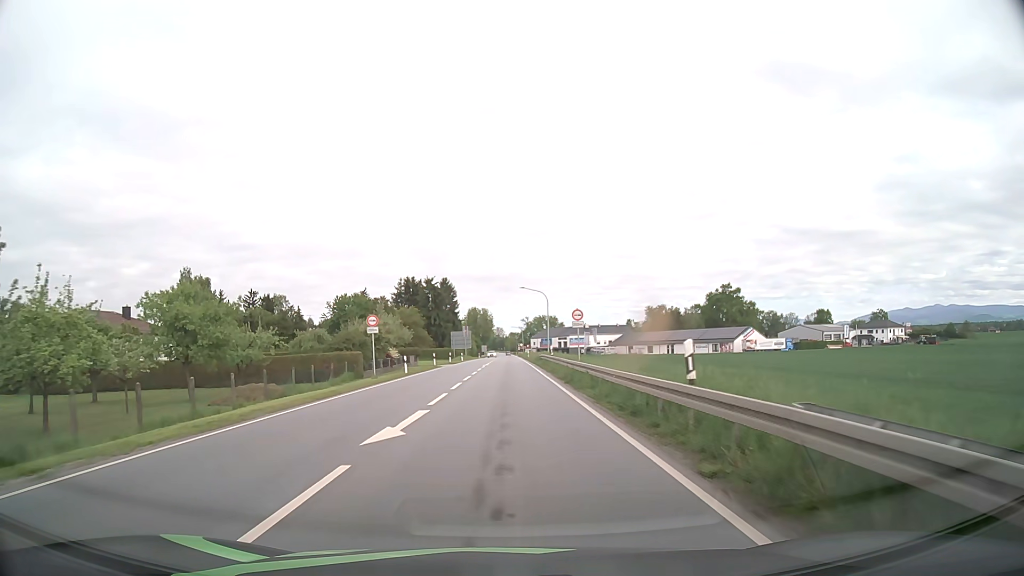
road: primary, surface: asphalt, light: Day
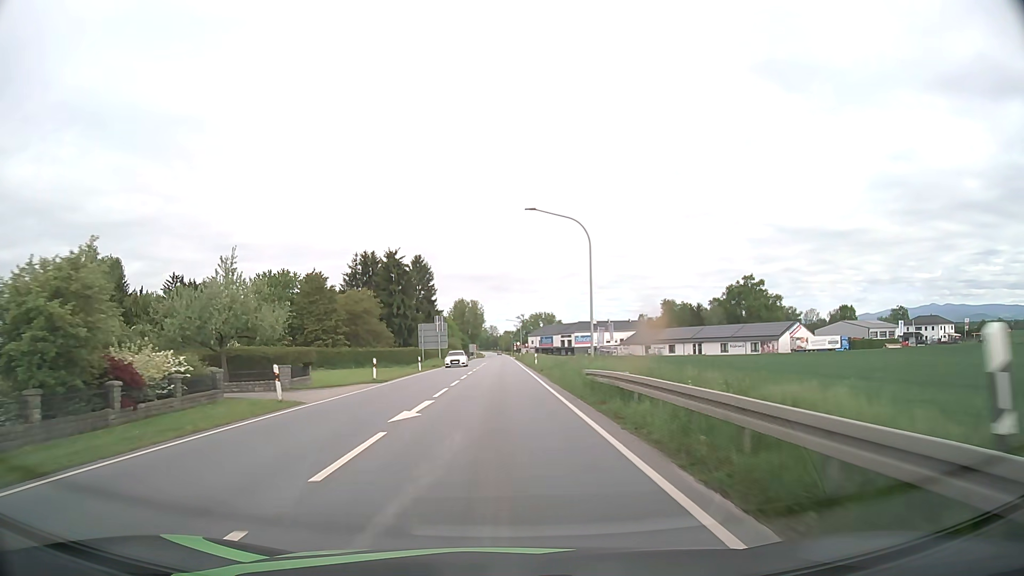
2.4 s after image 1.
(+0.2, +39.0) m; 0°
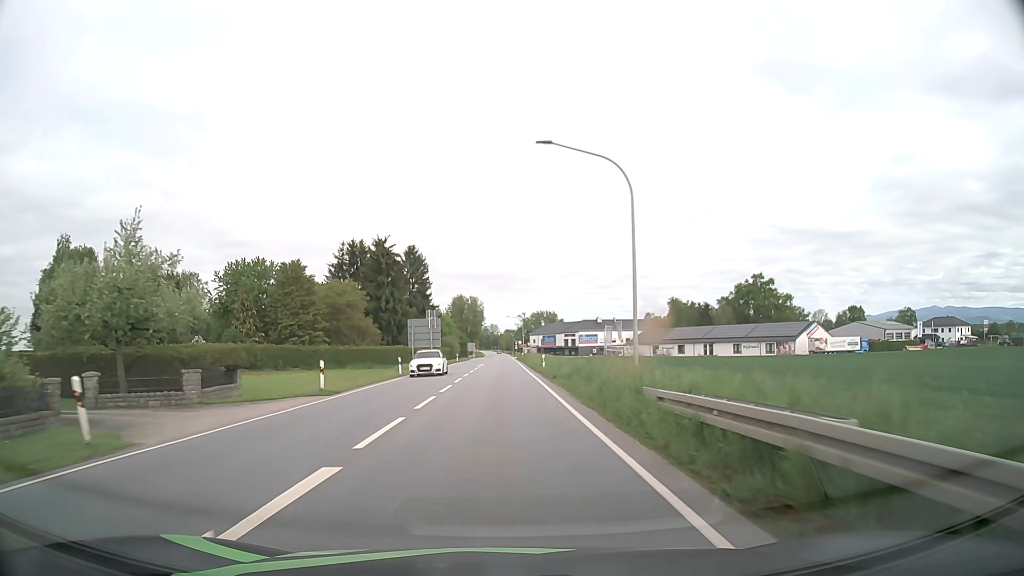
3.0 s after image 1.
(0.0, +9.9) m; 0°
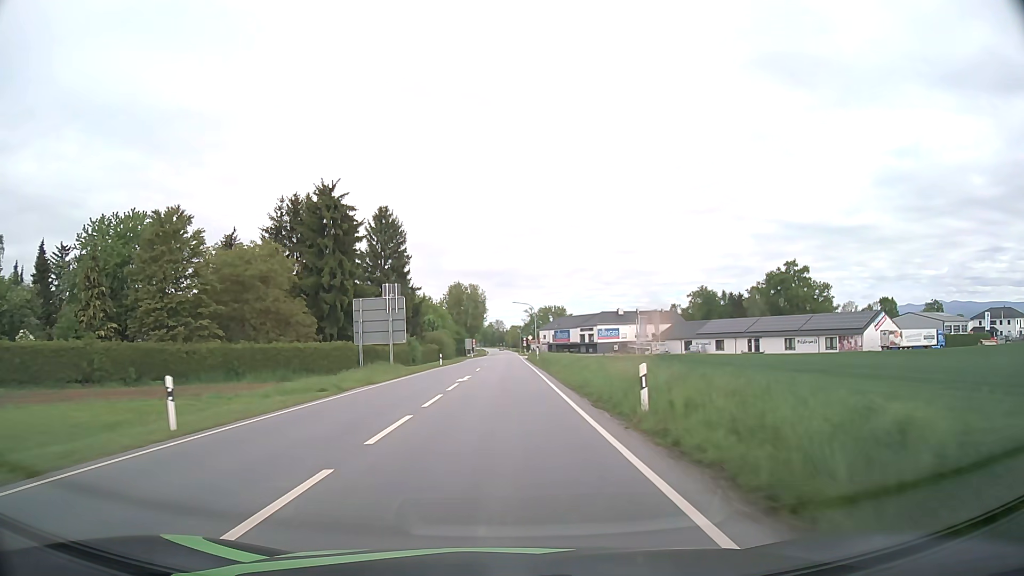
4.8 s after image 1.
(0.0, +29.9) m; 0°
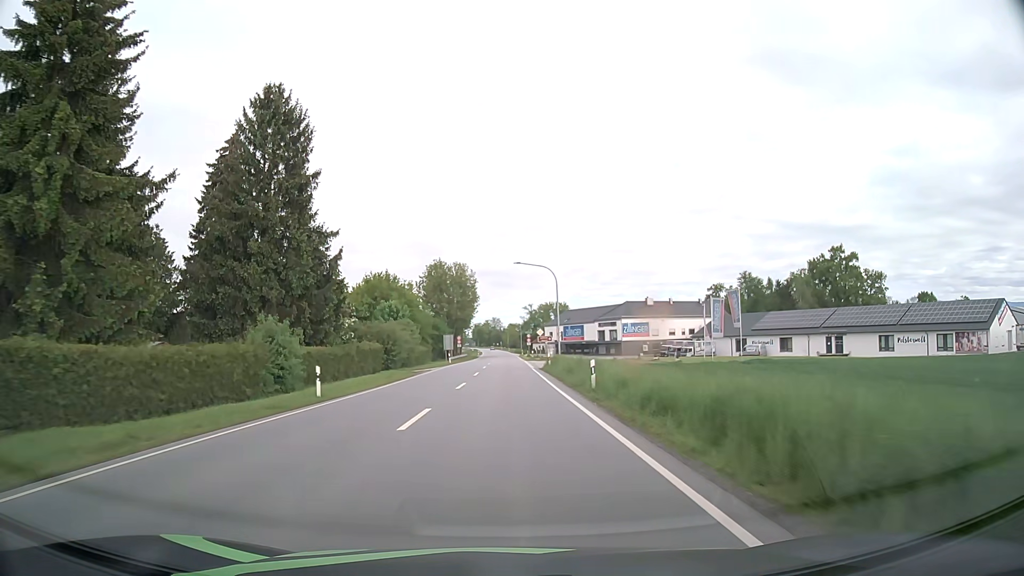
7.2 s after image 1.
(-0.1, +40.4) m; 0°
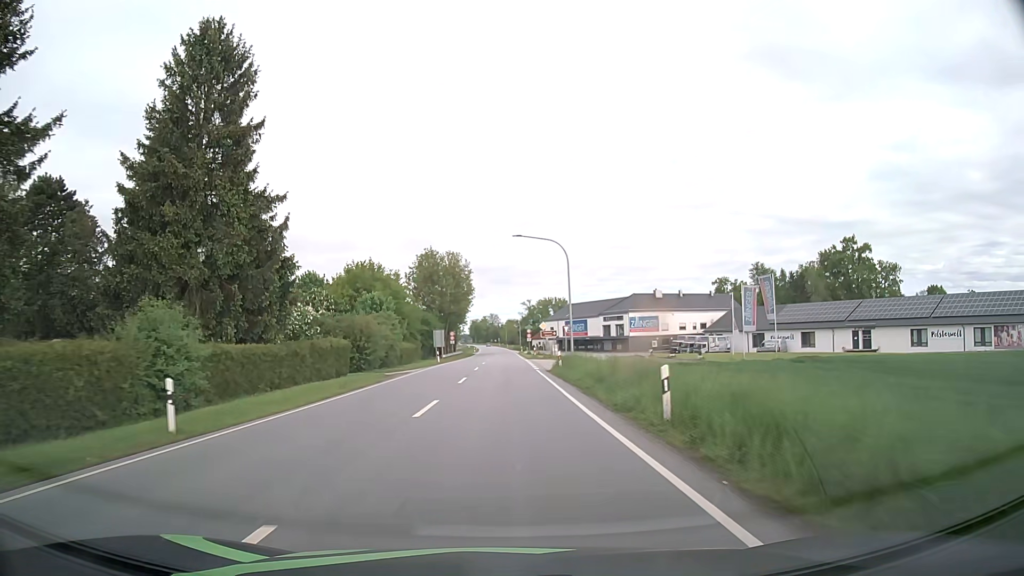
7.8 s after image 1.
(0.0, +10.2) m; 0°
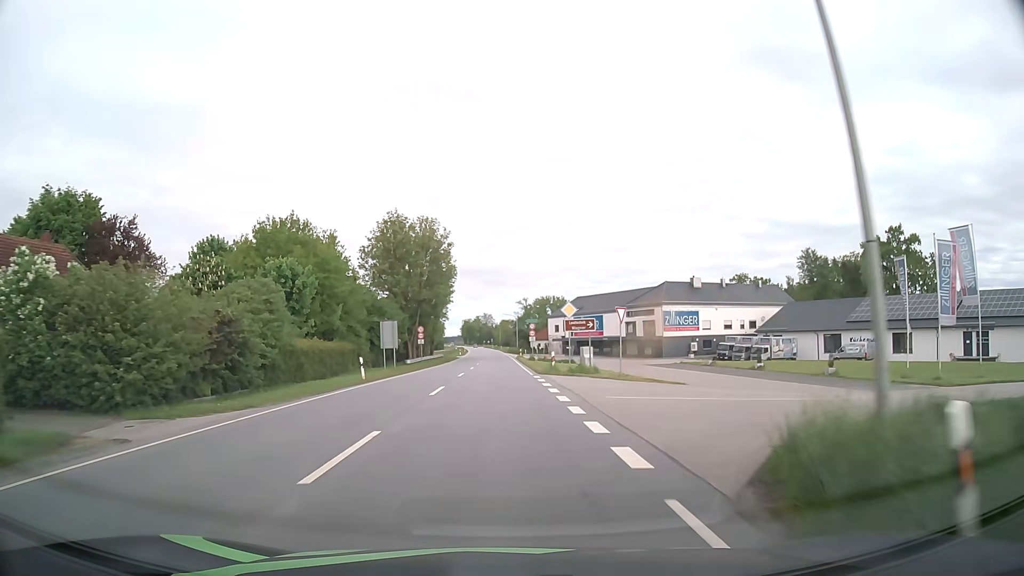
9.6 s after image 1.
(+0.2, +30.7) m; +1°
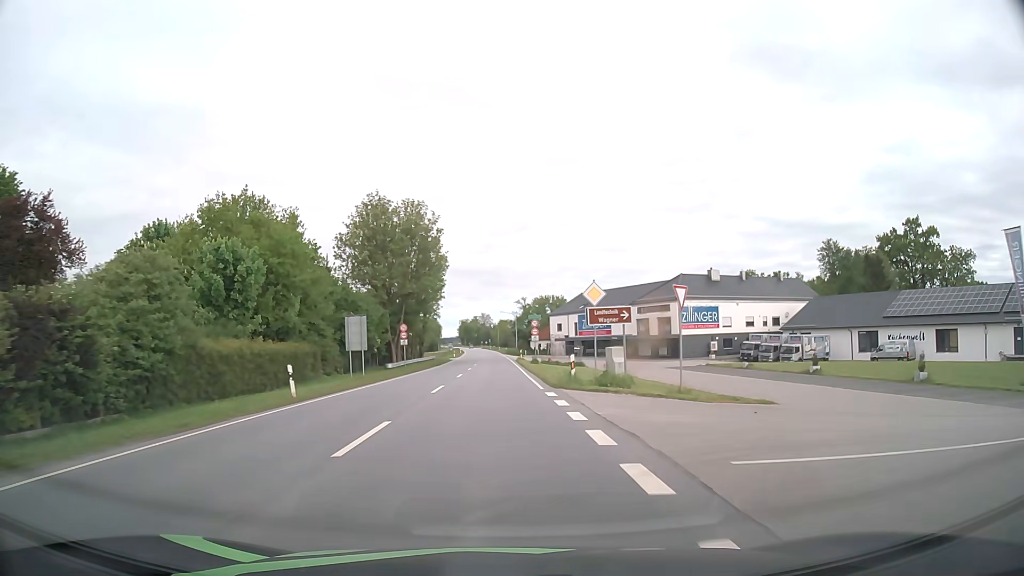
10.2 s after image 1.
(0.0, +10.3) m; 0°
(0, +10) (0, +20) (0, +30) (0, +40) (-1, +50) (-1, +60) (-1, +70) (-2, +80) (-2, +90) (-2, +100) m
